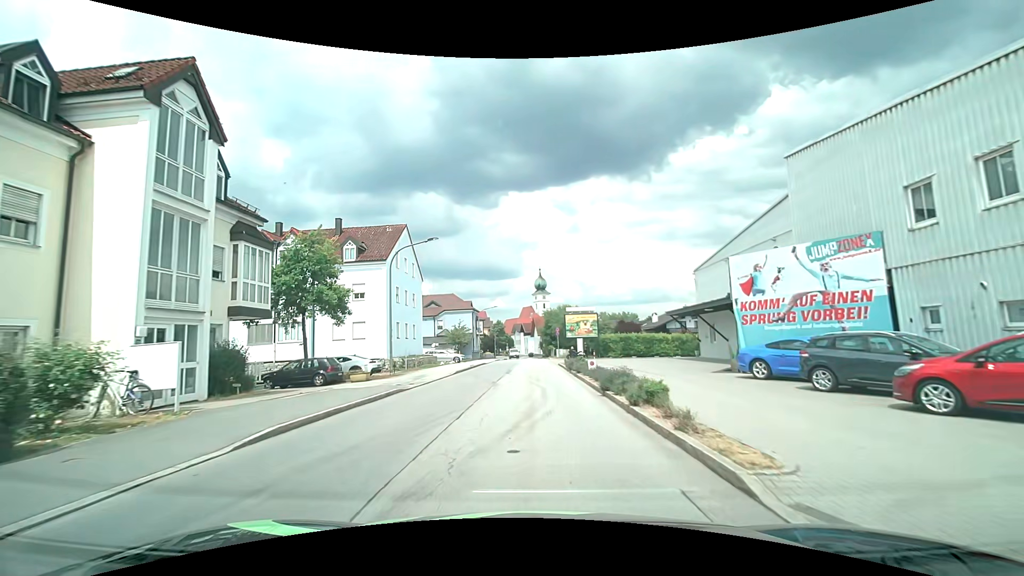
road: unclassified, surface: asphalt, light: Day
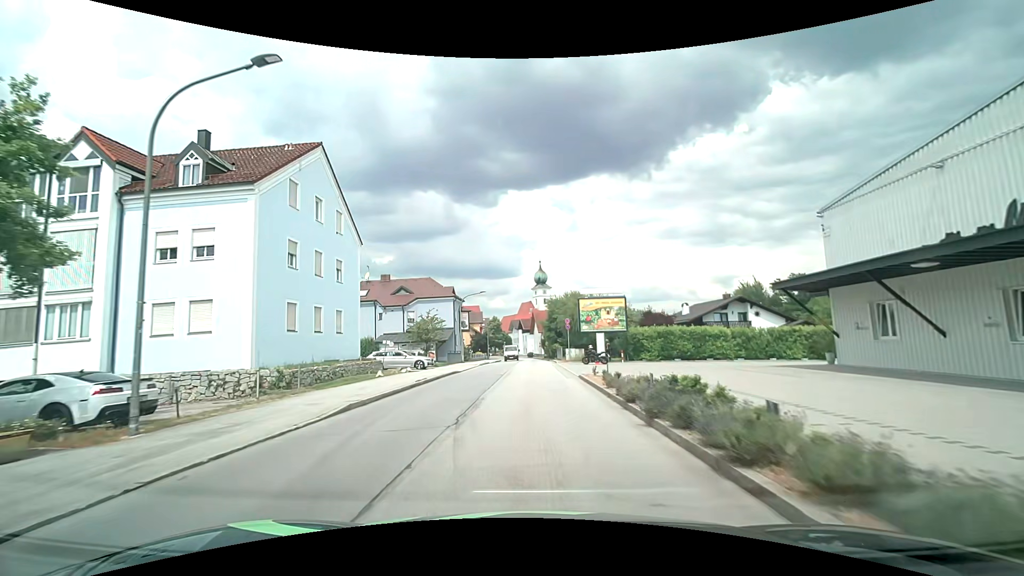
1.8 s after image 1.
(+0.1, +17.7) m; 0°
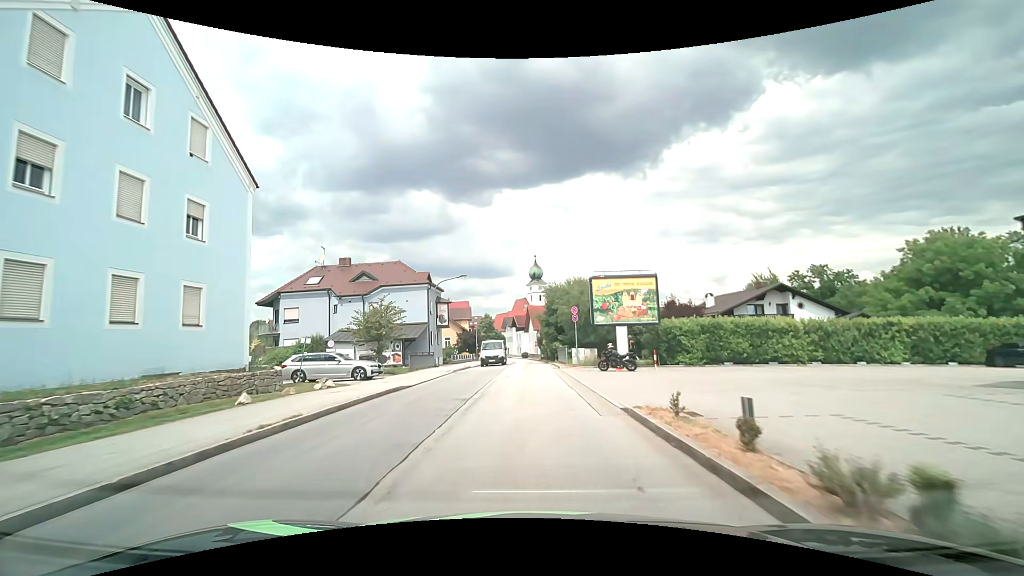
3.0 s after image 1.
(0.0, +11.7) m; 0°
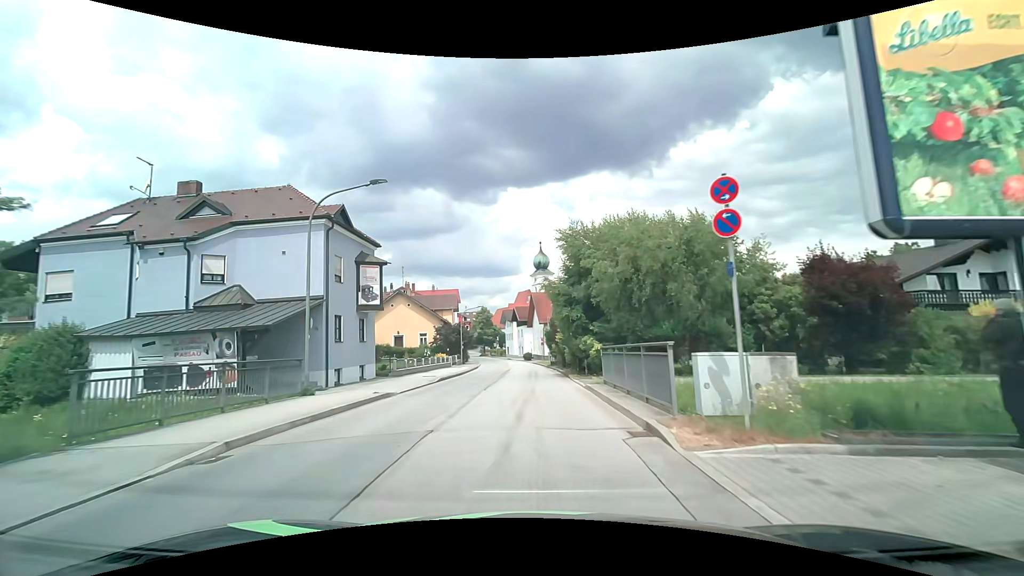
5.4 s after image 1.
(0.0, +23.5) m; 0°
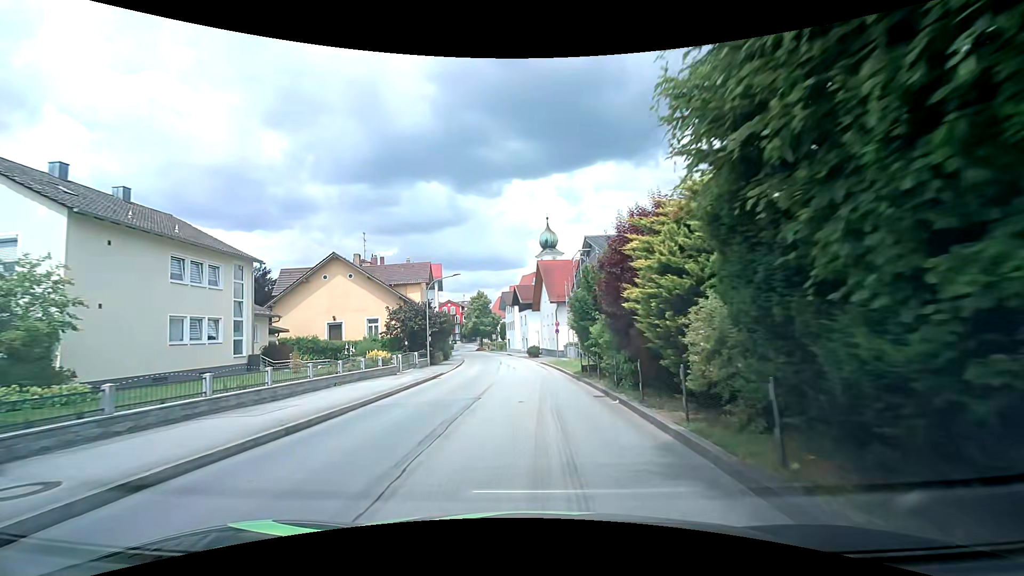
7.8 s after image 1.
(-0.1, +23.6) m; -1°
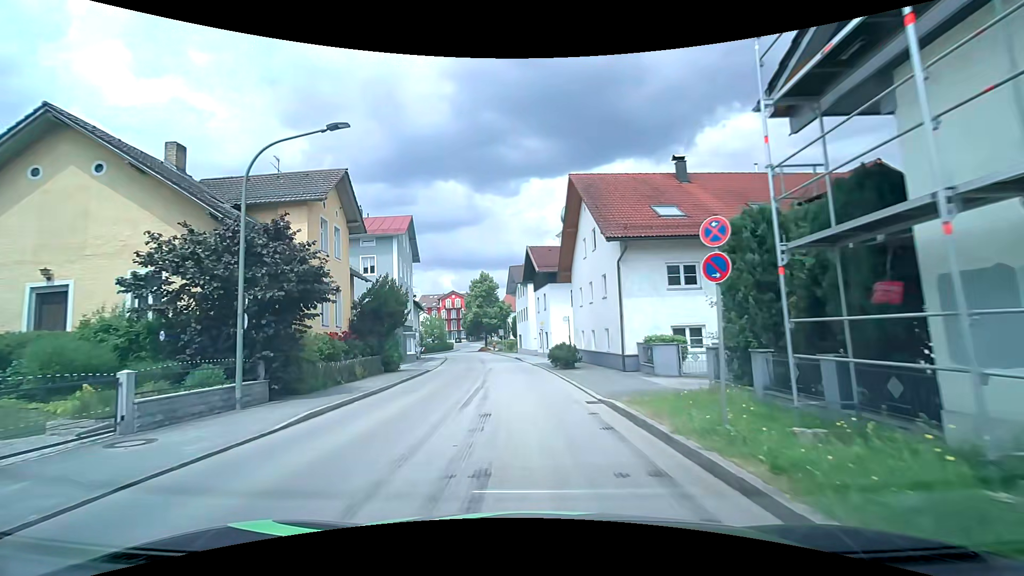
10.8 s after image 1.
(-0.5, +27.6) m; -2°
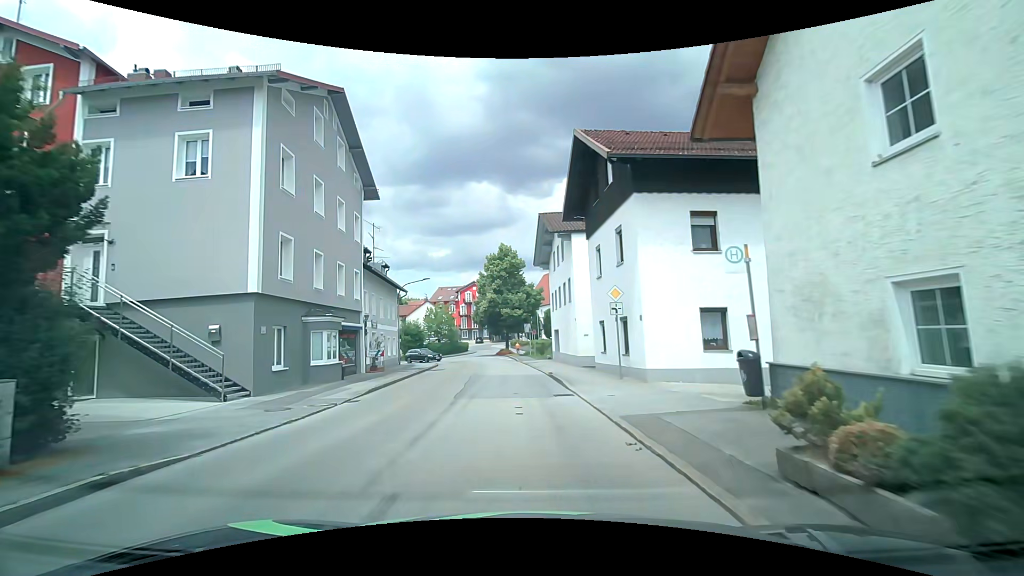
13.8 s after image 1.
(-0.8, +24.3) m; -5°
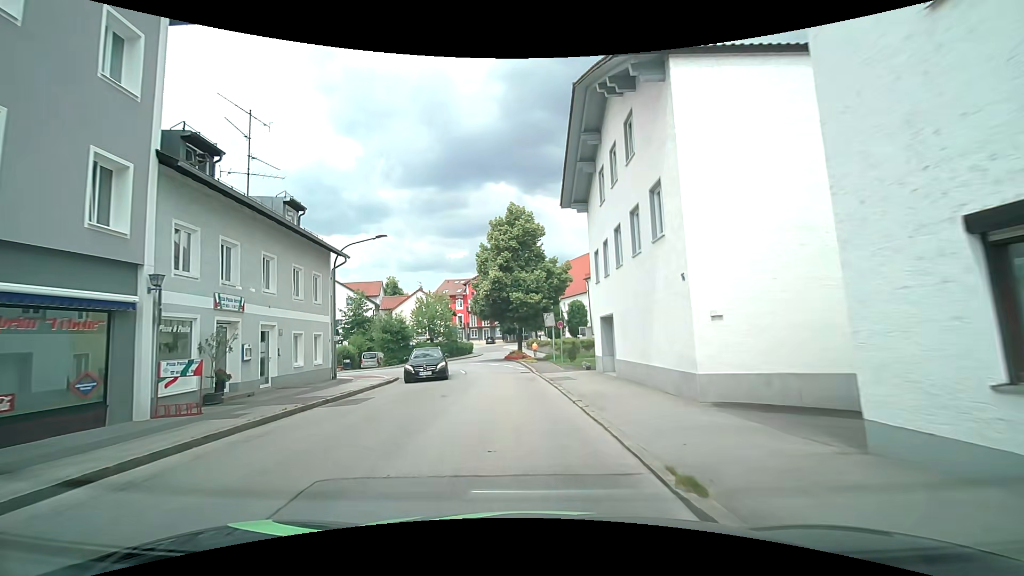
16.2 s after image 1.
(-0.1, +17.6) m; -3°
